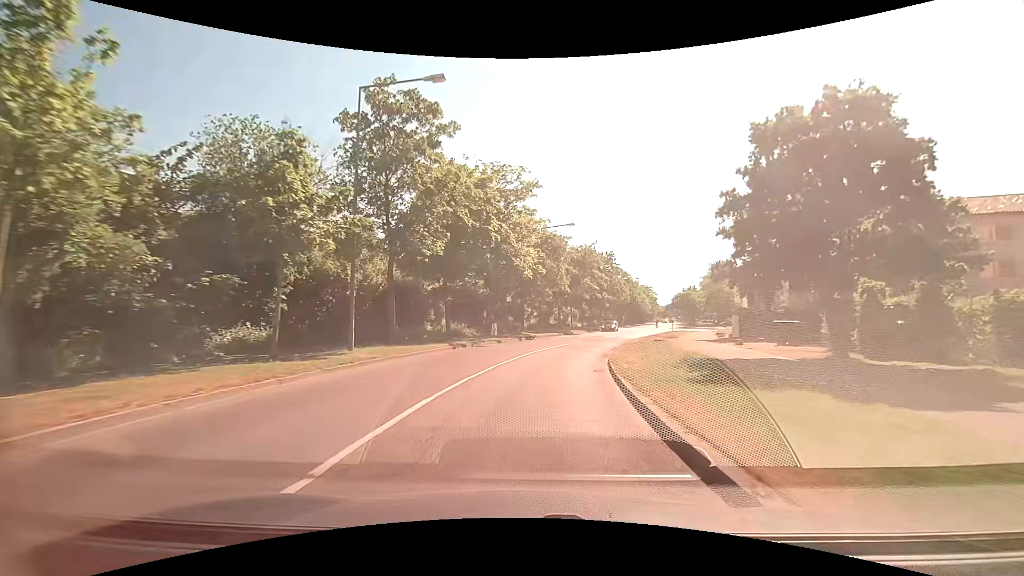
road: tertiary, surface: asphalt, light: Day
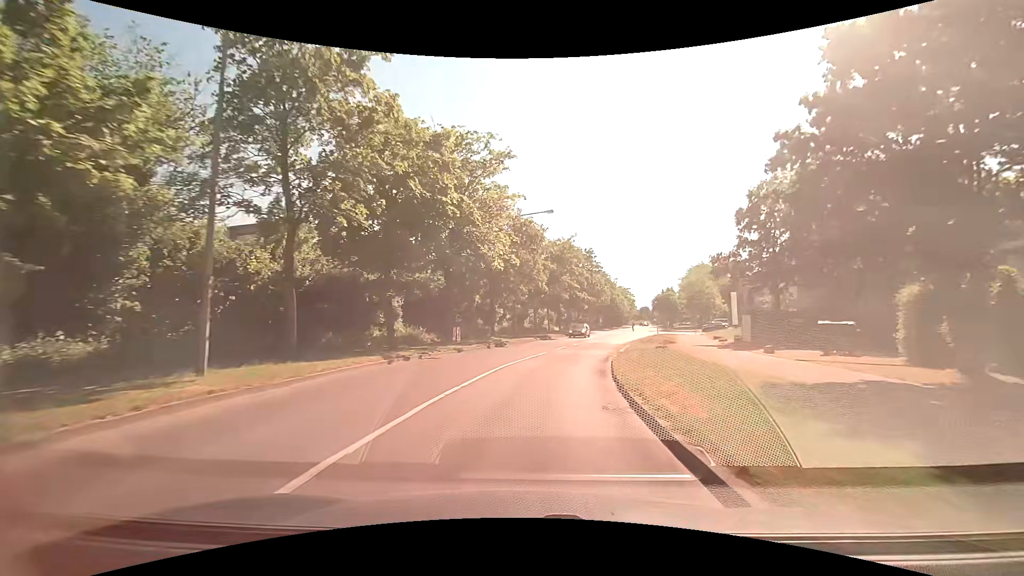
(+0.2, +6.8) m; +3°
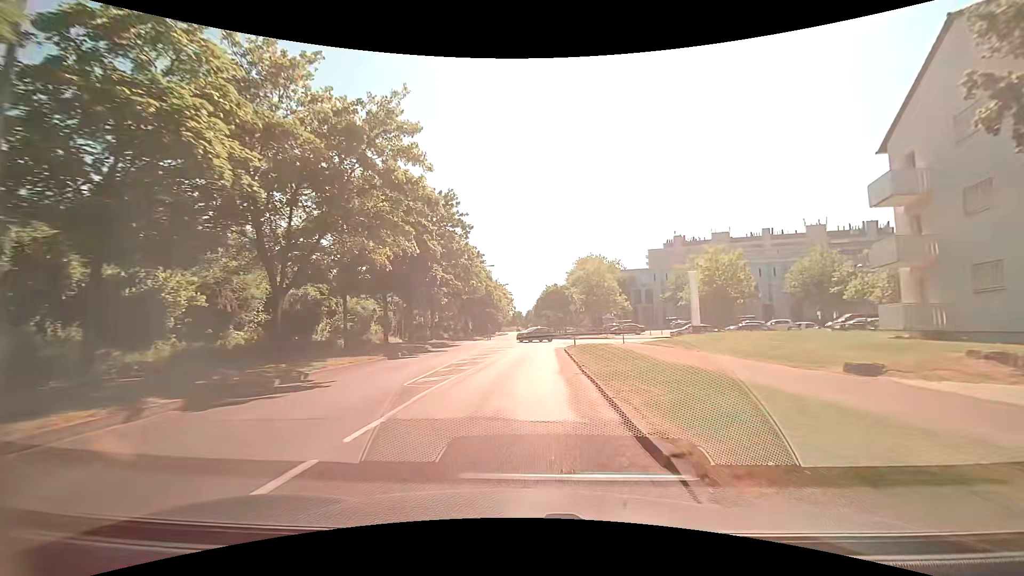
(+4.4, +32.5) m; +15°
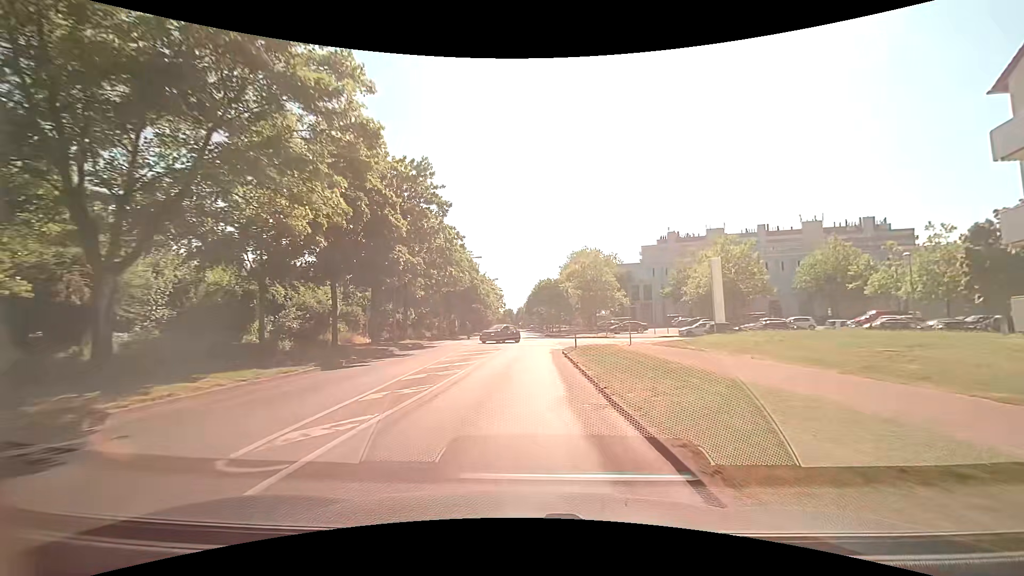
(+0.1, +6.8) m; +1°
